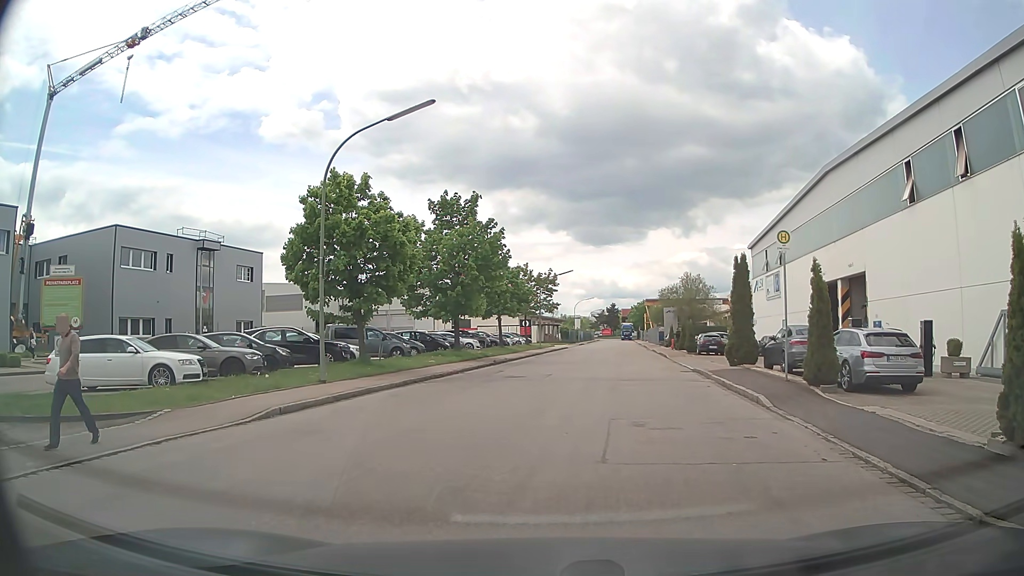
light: Day
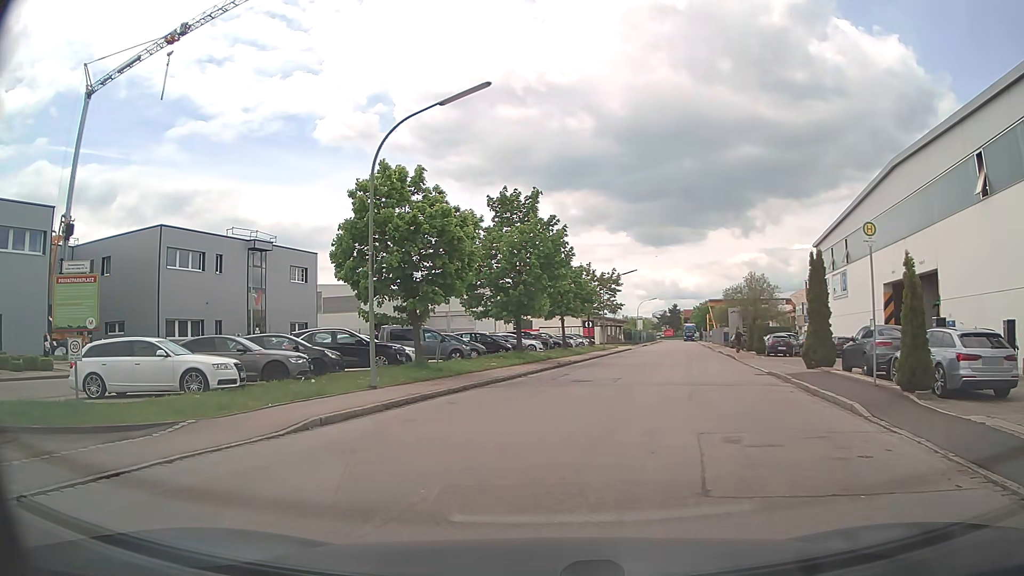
(-0.1, +1.5) m; -7°
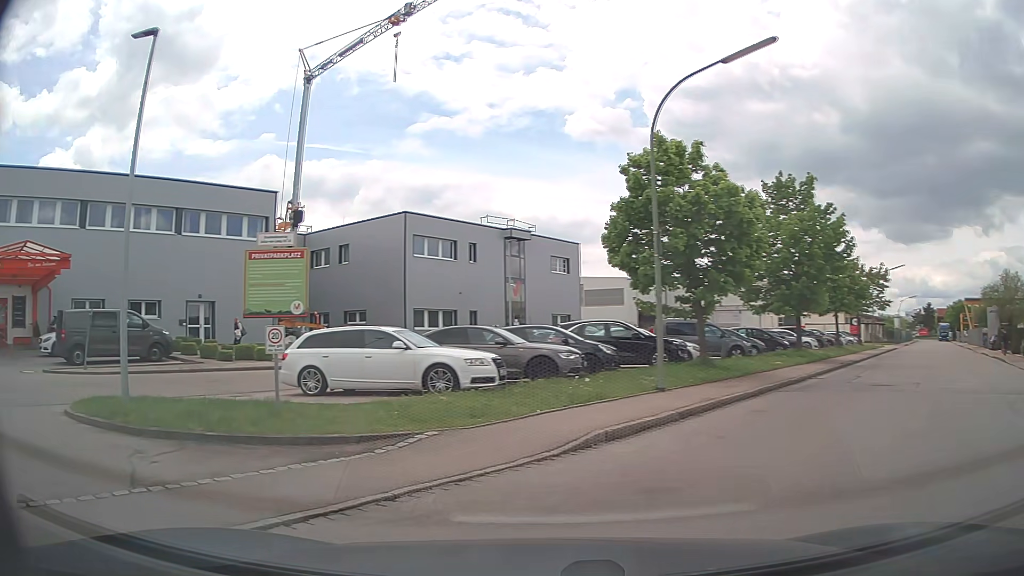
(-0.5, +2.6) m; -24°
